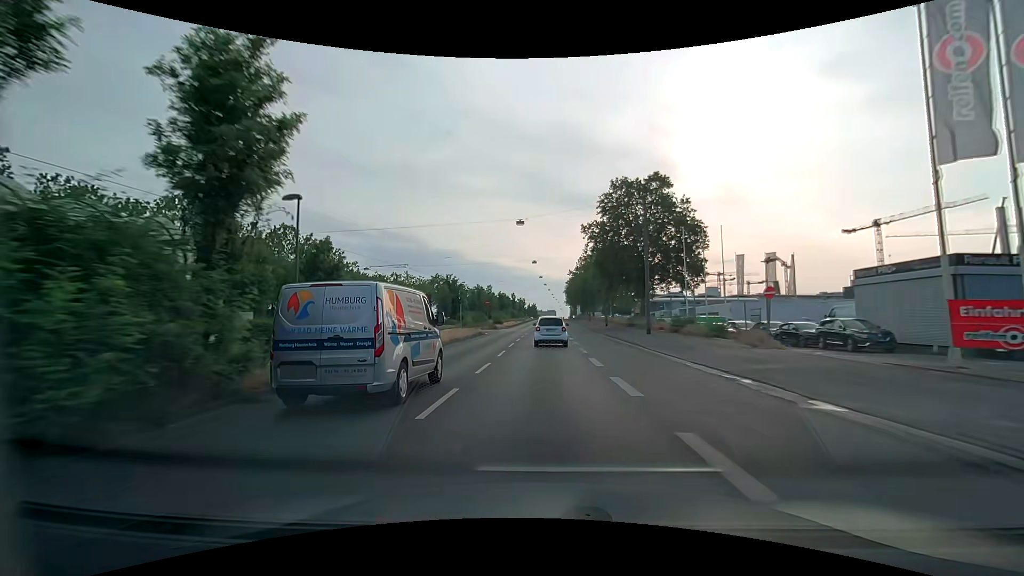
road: primary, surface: asphalt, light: Day
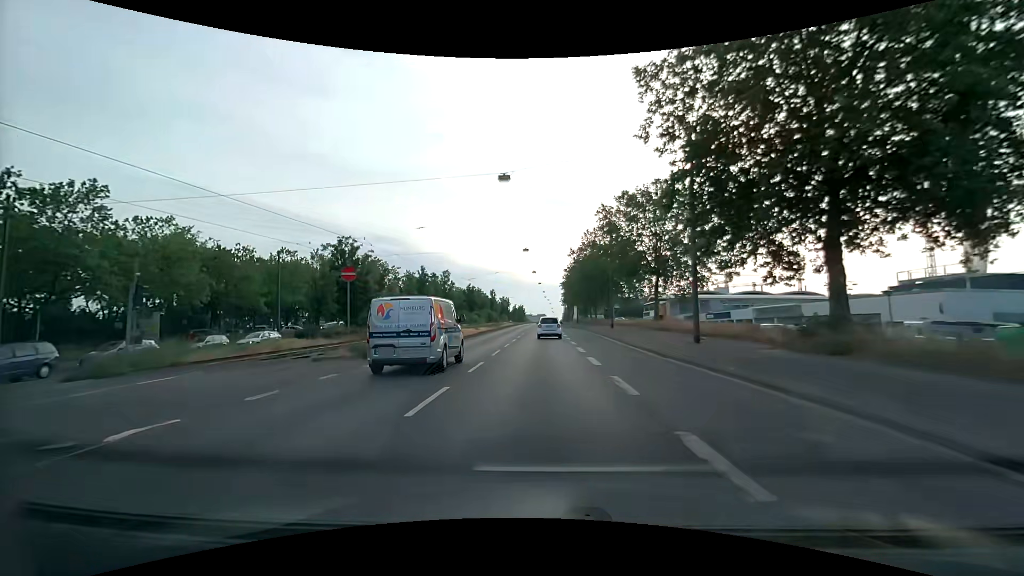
(+0.4, +41.8) m; +1°
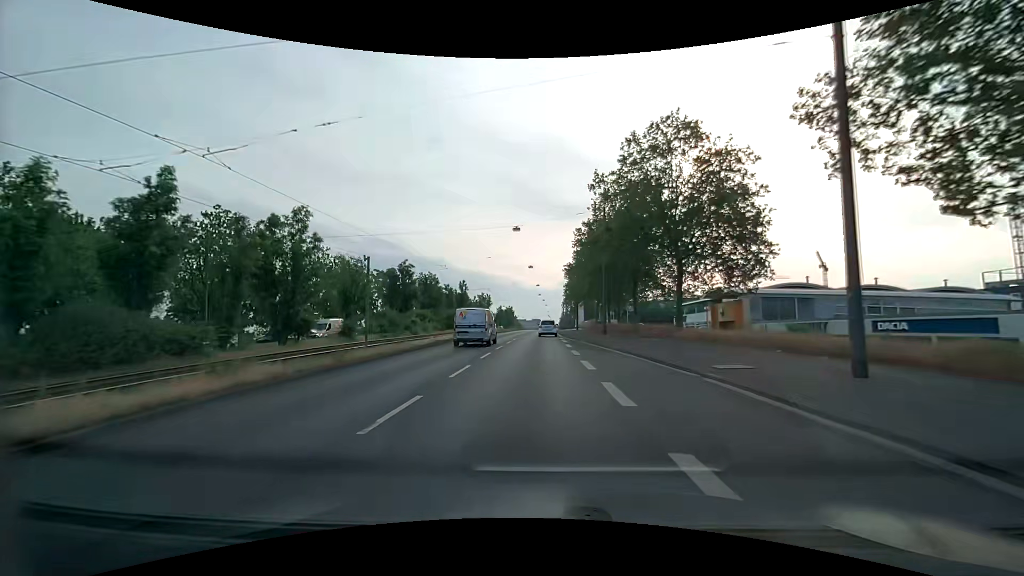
(+0.4, +43.0) m; +1°
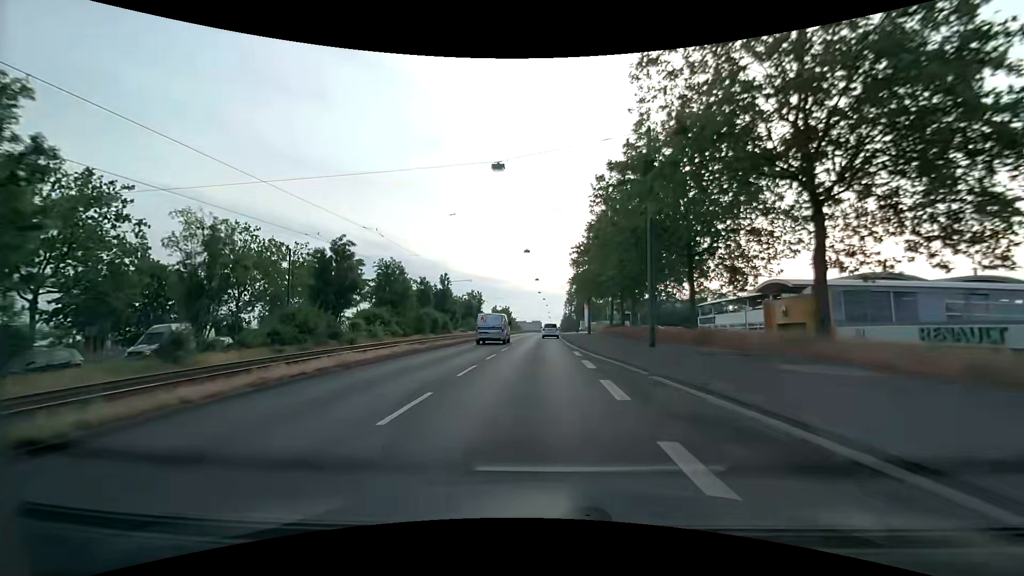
(-0.1, +17.4) m; 0°
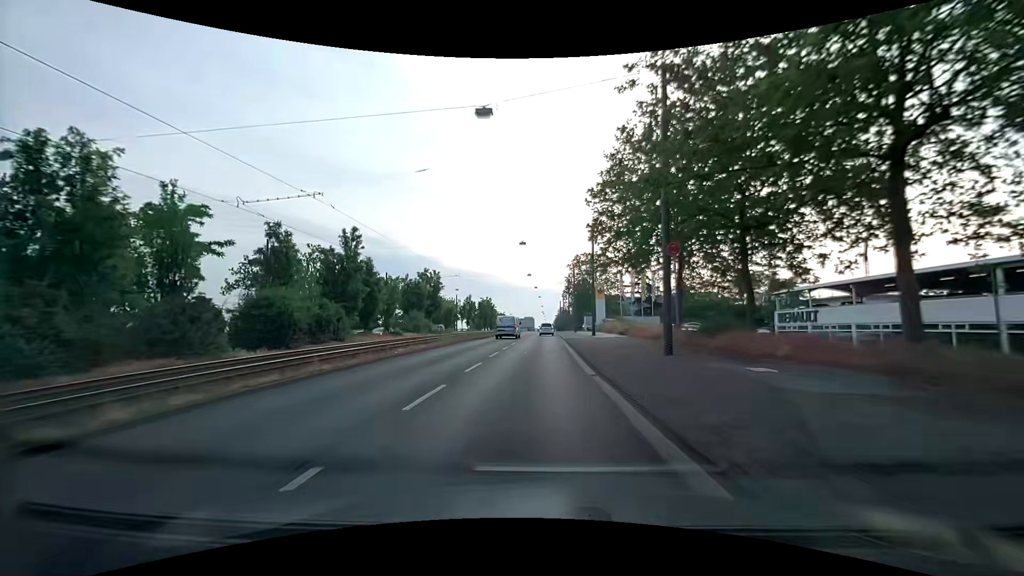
(+0.1, +34.9) m; 0°
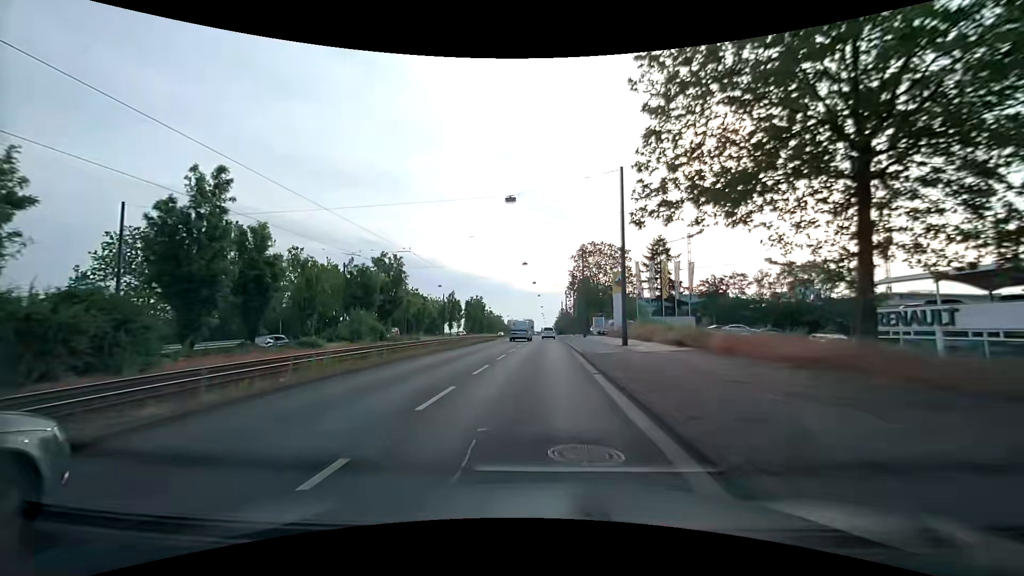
(+0.1, +17.6) m; 0°
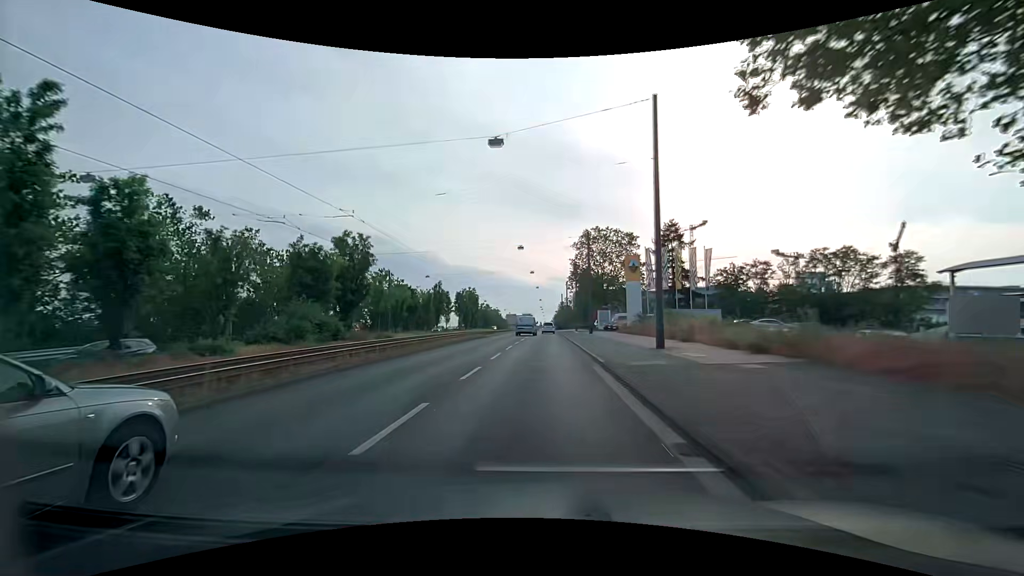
(0.0, +8.9) m; +1°
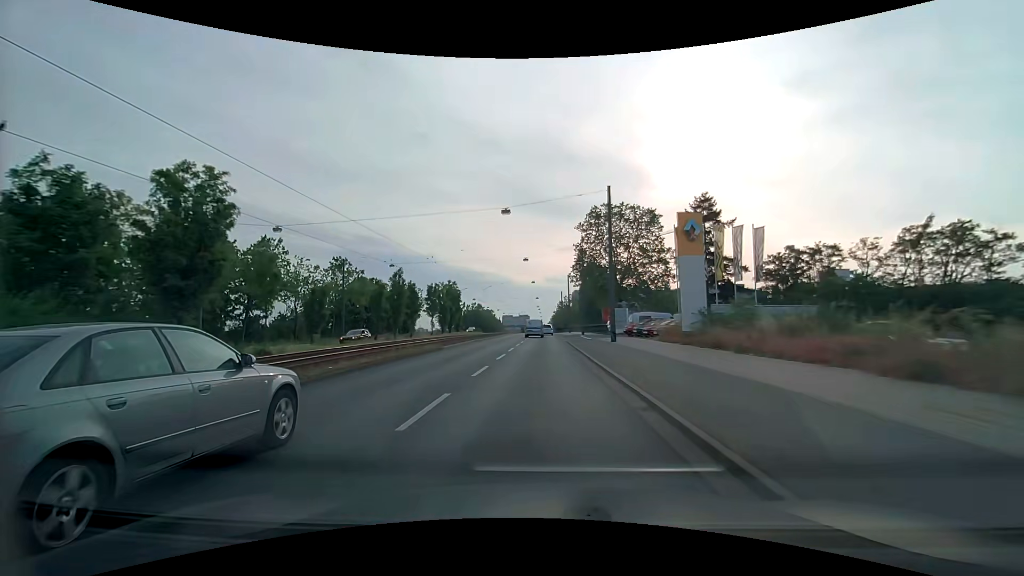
(-0.1, +17.9) m; 0°
(0, +10) (0, +20) (0, +30) (0, +40) (0, +50) (0, +60) (0, +70) (0, +80) (0, +90) (0, +100) m
